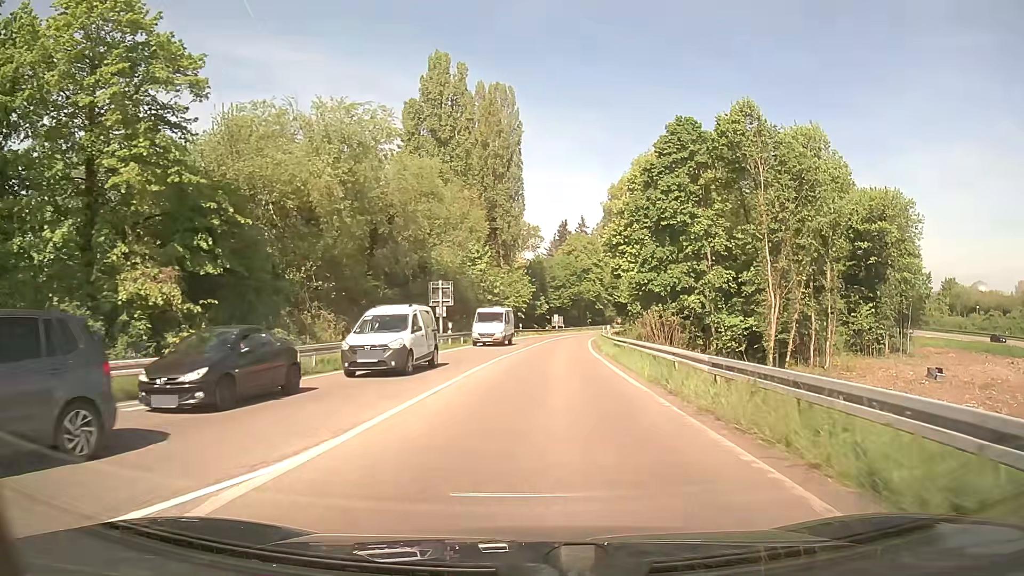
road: trunk_link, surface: asphalt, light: Day
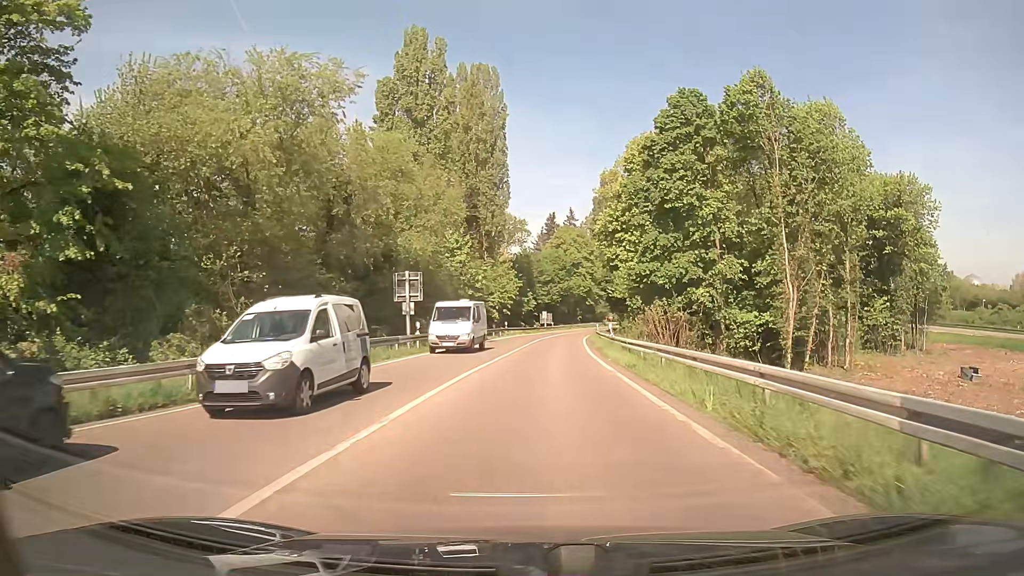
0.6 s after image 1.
(+0.1, +7.1) m; +1°
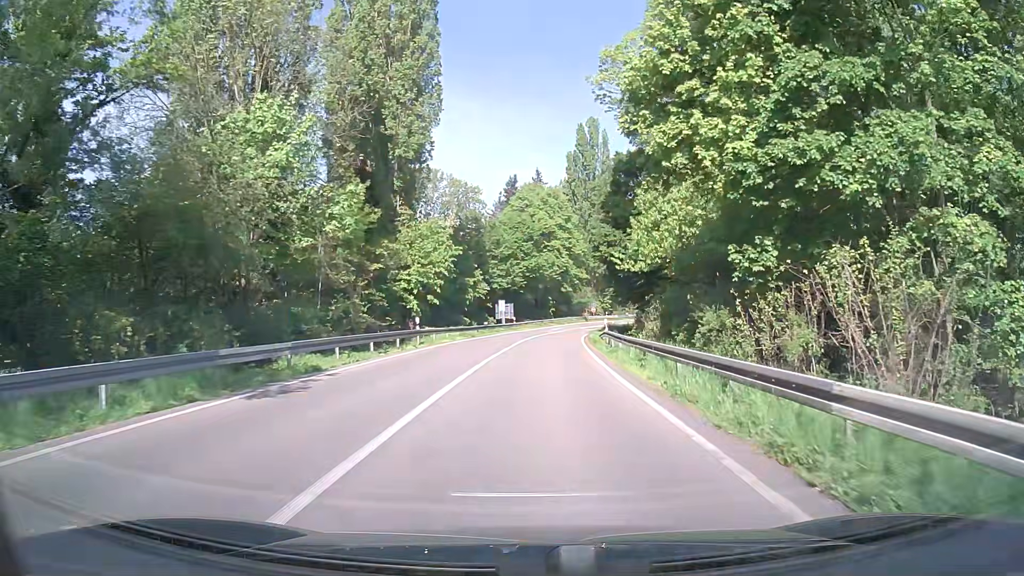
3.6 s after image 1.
(+1.1, +35.3) m; +3°
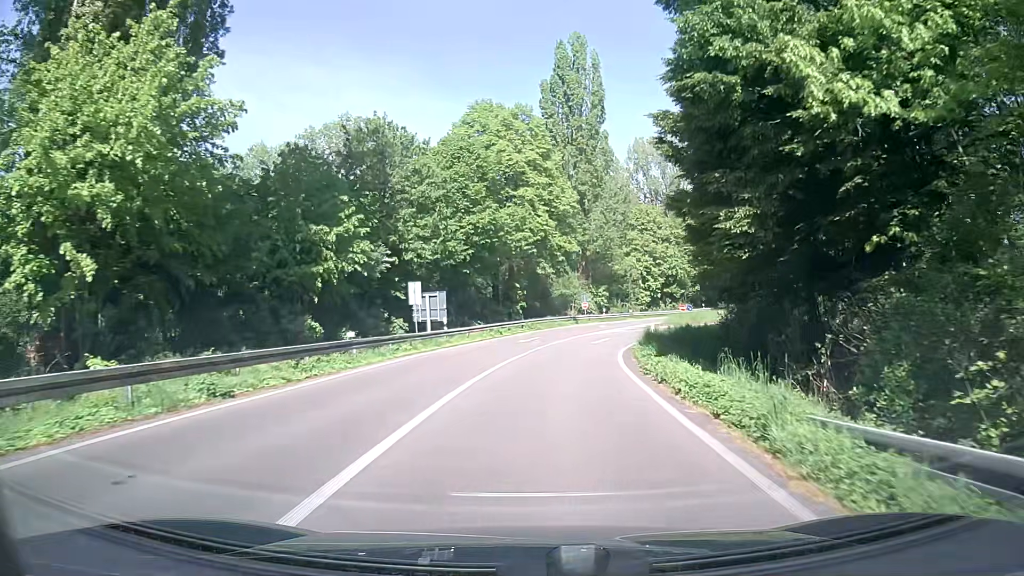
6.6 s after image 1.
(+1.0, +35.2) m; +3°
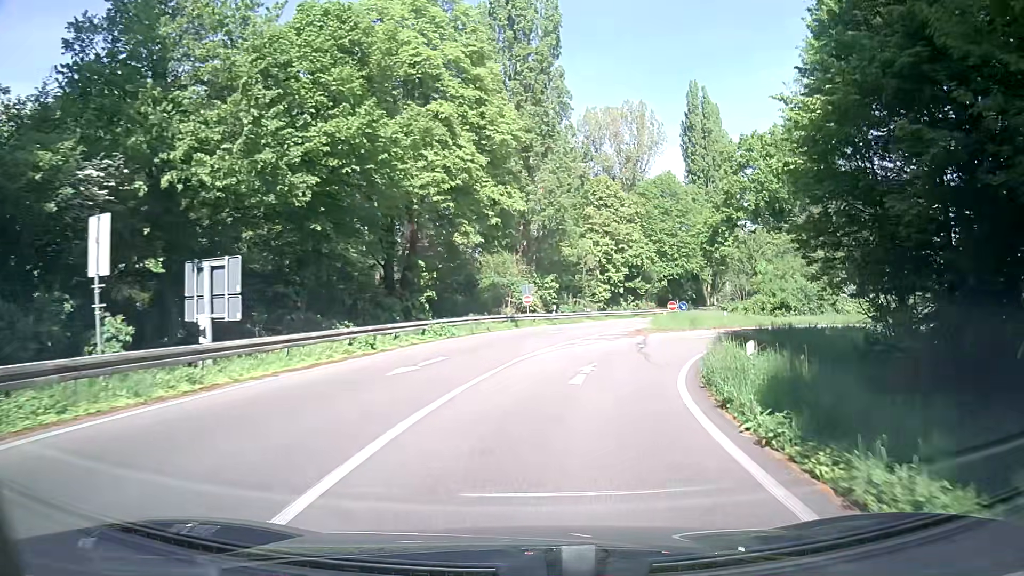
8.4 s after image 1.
(+0.8, +20.4) m; +6°
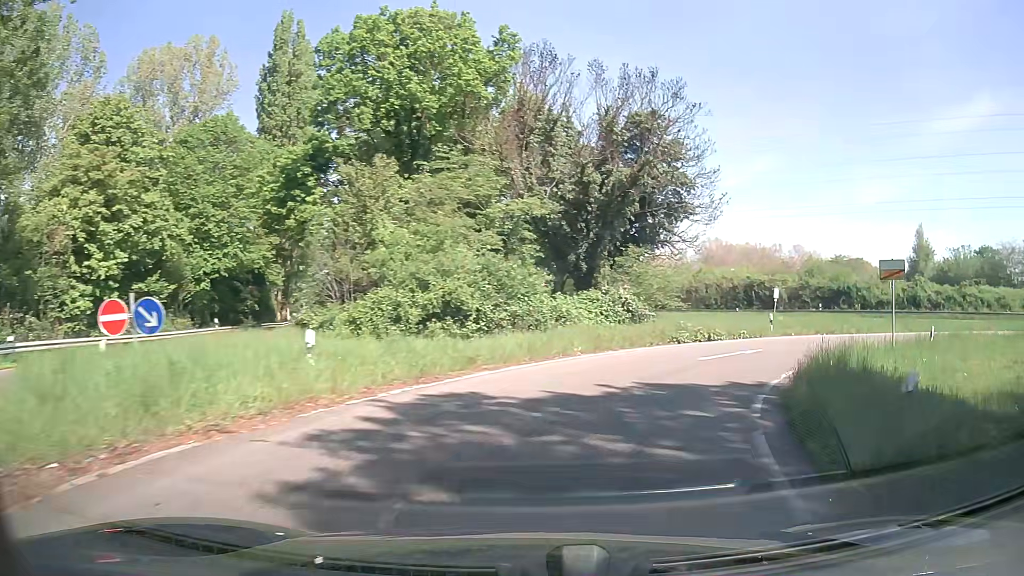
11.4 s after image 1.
(+7.8, +31.1) m; +35°
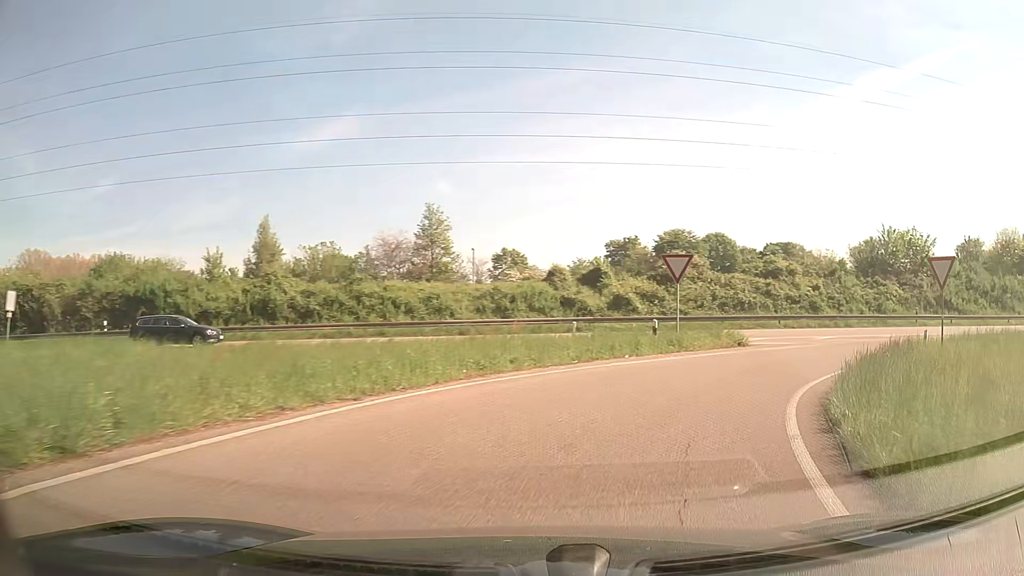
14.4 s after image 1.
(+13.5, +25.3) m; +58°
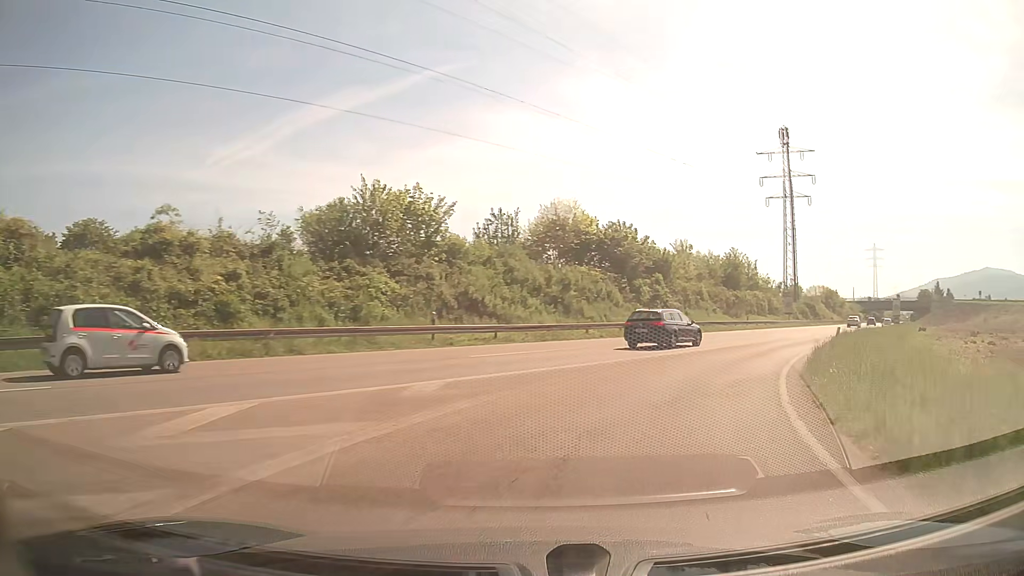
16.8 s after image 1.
(+9.6, +21.5) m; +47°
(+1, +10) (+5, +19) (+10, +28) (+15, +36) (+21, +45) (+27, +53) (+32, +61) (+38, +69) (+44, +78) (+49, +86) m
